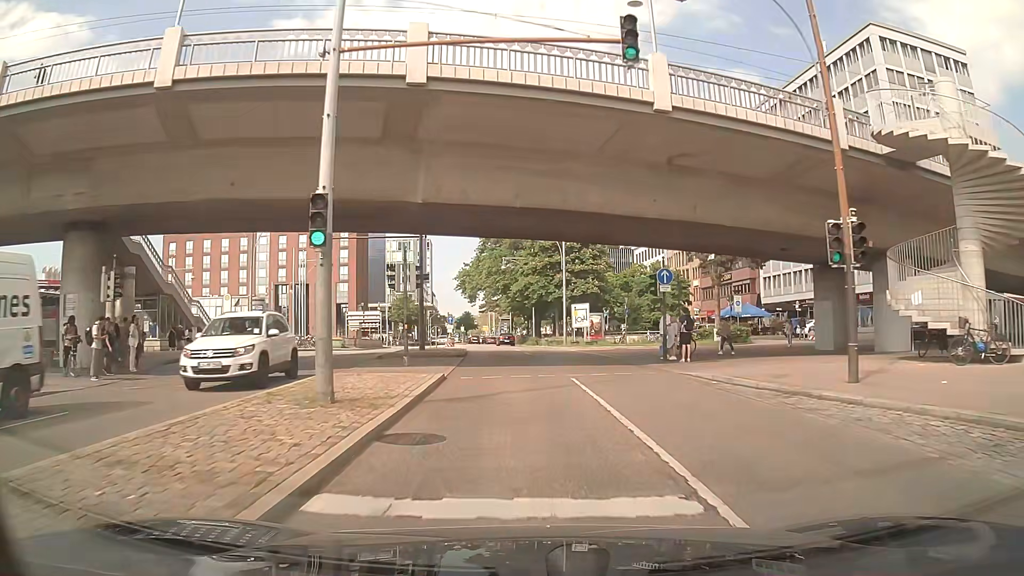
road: primary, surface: asphalt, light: Day
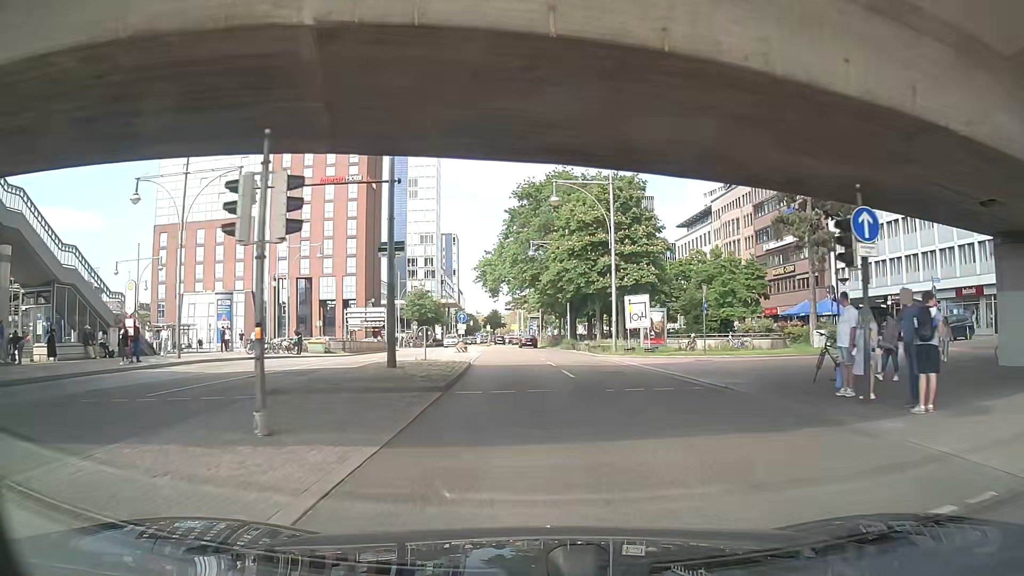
(-0.3, +13.3) m; -3°
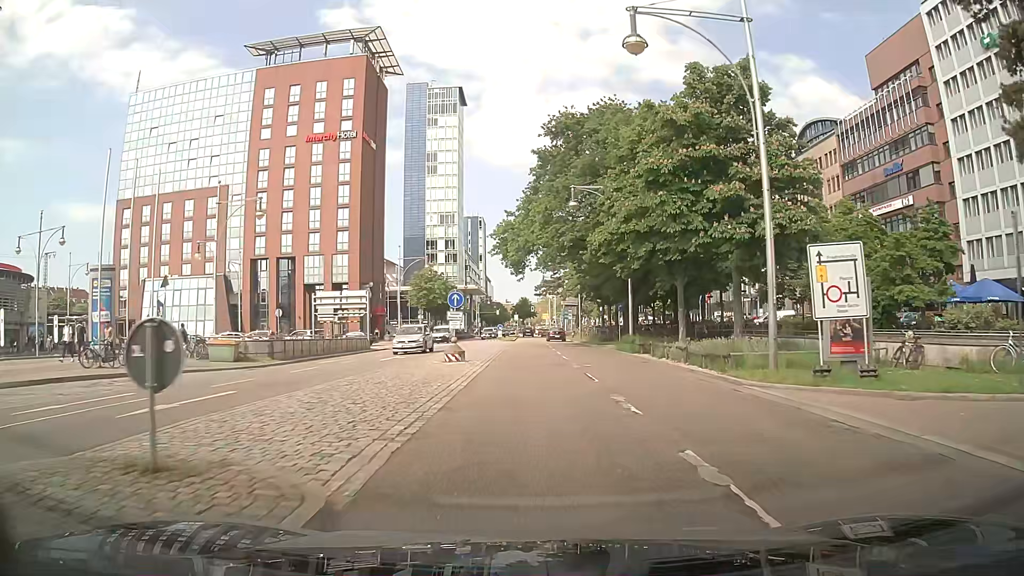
(-0.3, +19.9) m; -2°
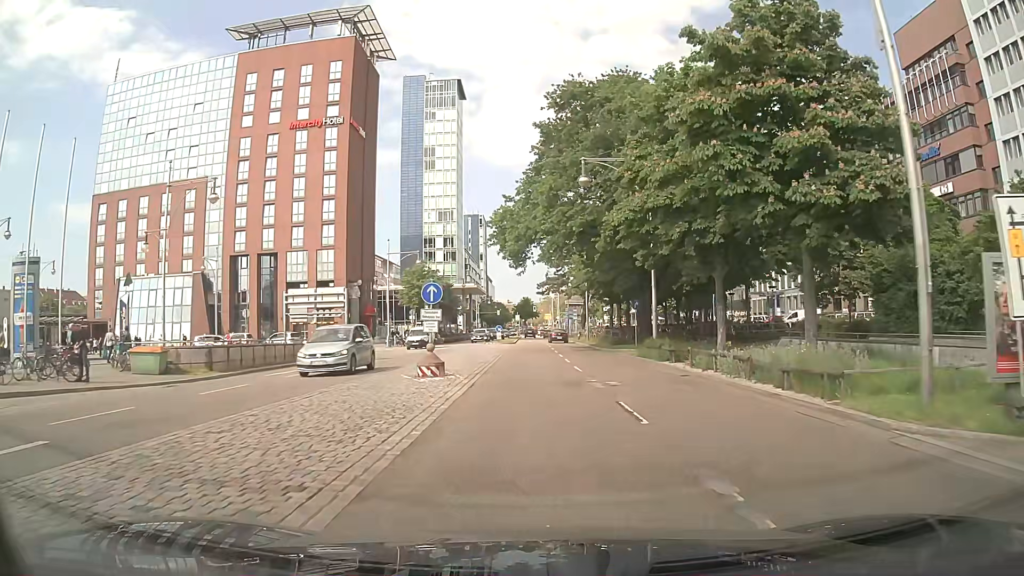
(0.0, +6.7) m; -1°
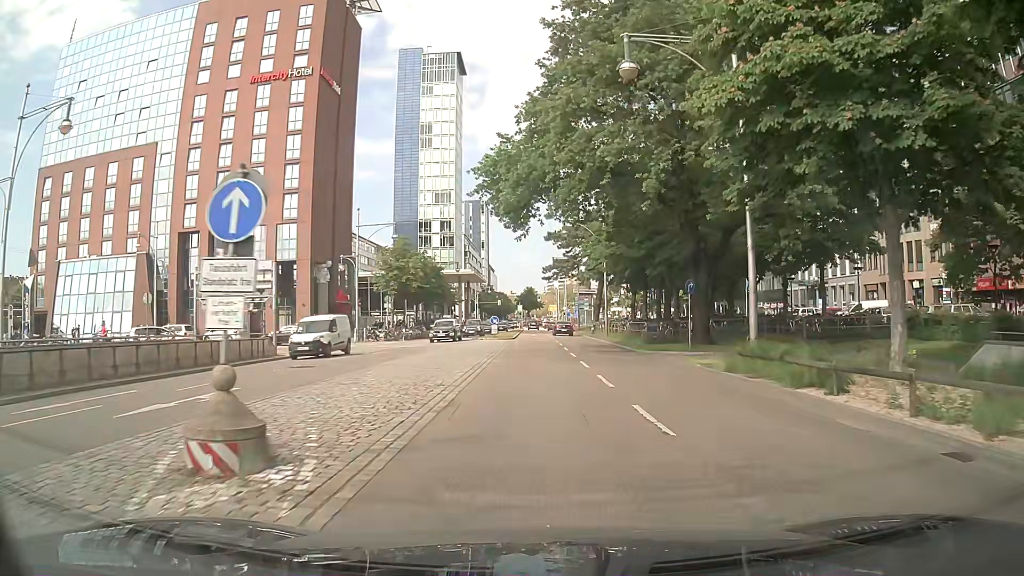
(0.0, +13.5) m; 0°
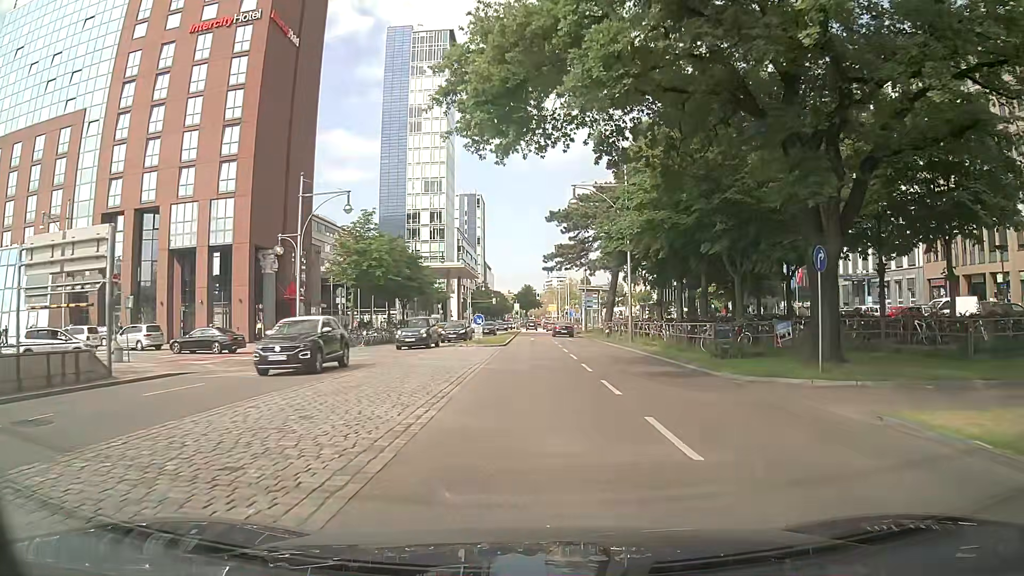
(+0.1, +13.4) m; 0°
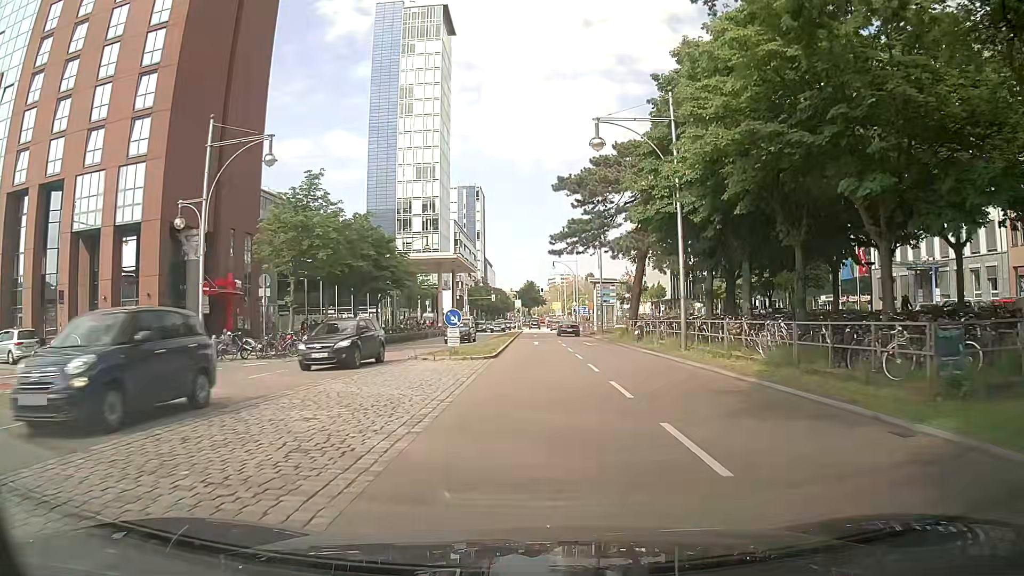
(0.0, +12.8) m; 0°
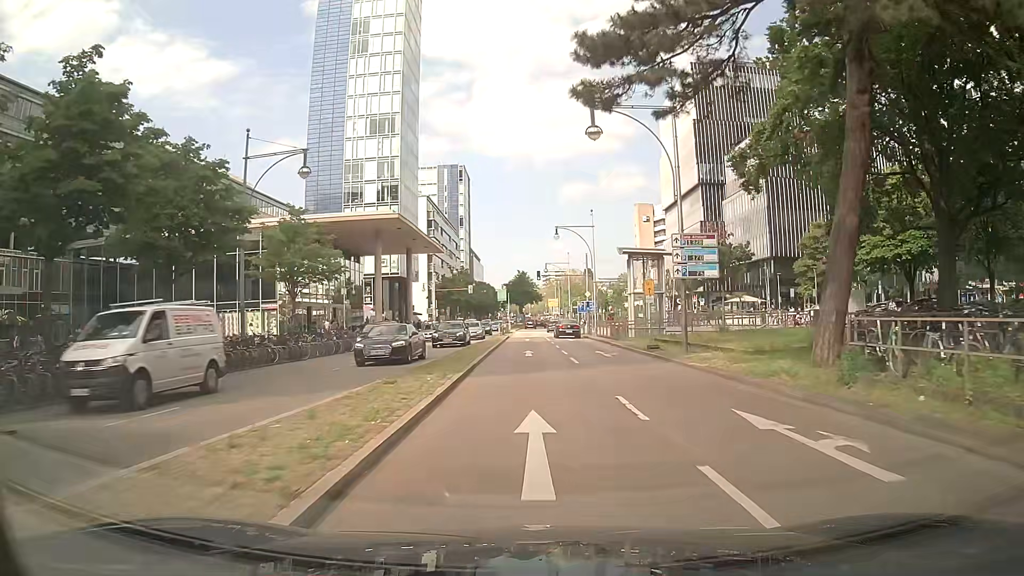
(-0.1, +32.8) m; 0°
(0, +10) (0, +20) (0, +30) (0, +40) (0, +50) (0, +60) (0, +70) (0, +80) (0, +90) (0, +100) m
